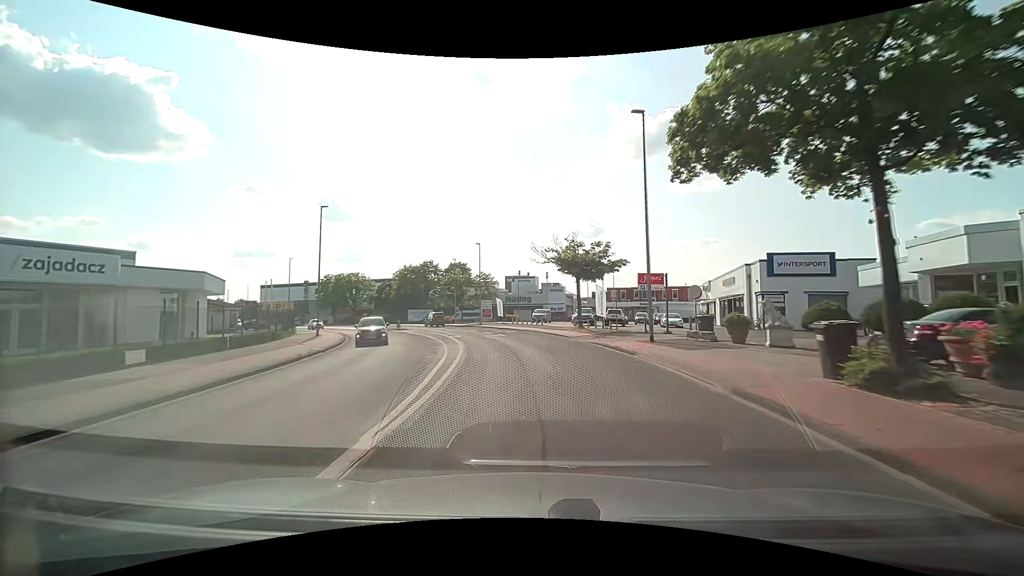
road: tertiary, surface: asphalt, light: Day
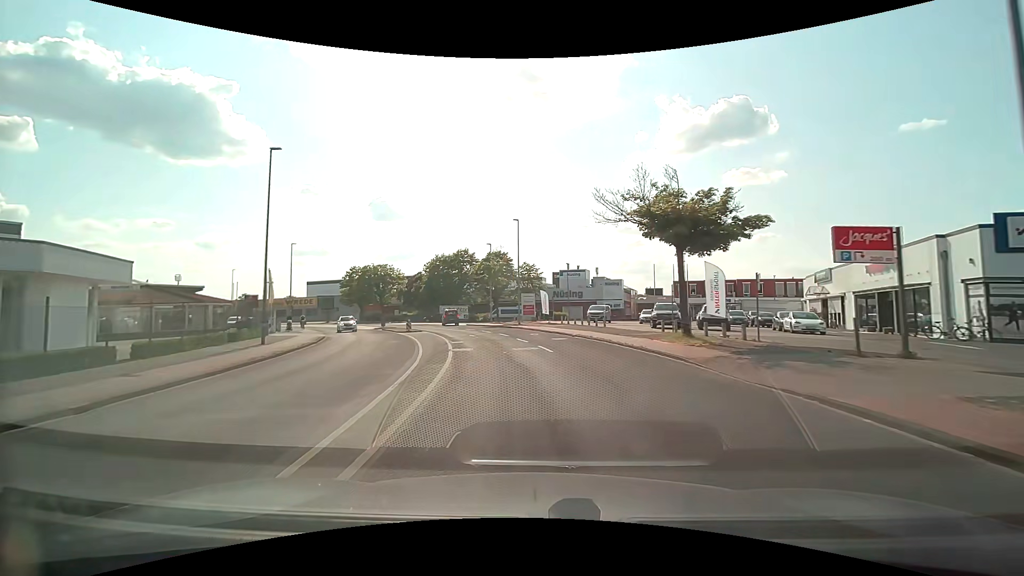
(-0.7, +14.8) m; -6°
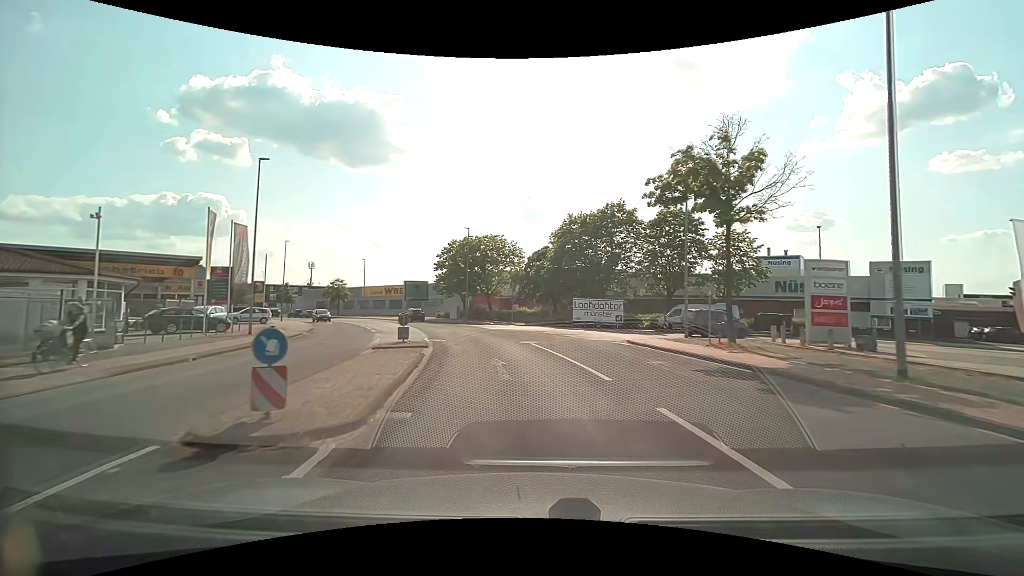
(-4.8, +36.1) m; -16°
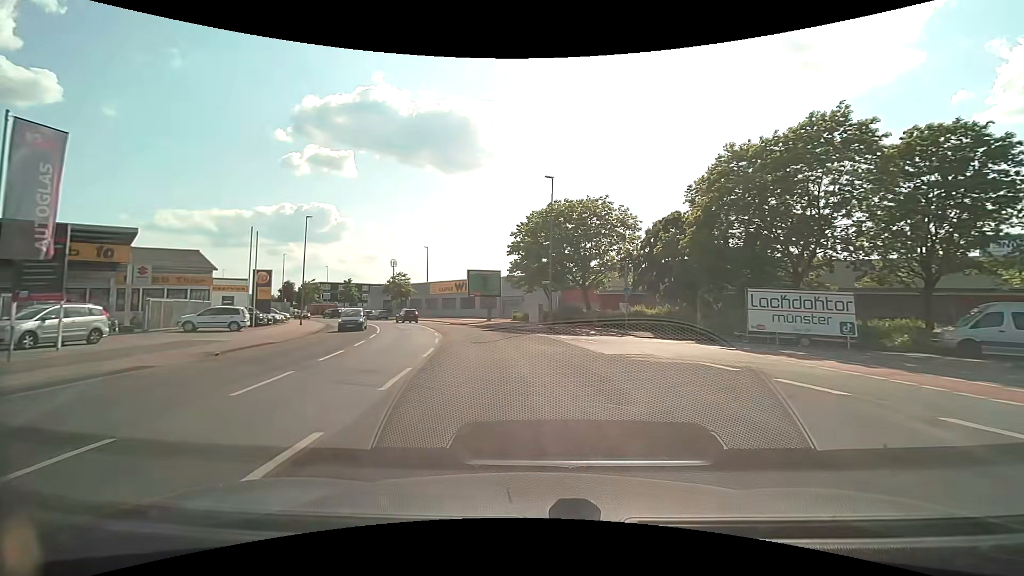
(-1.9, +21.0) m; -11°
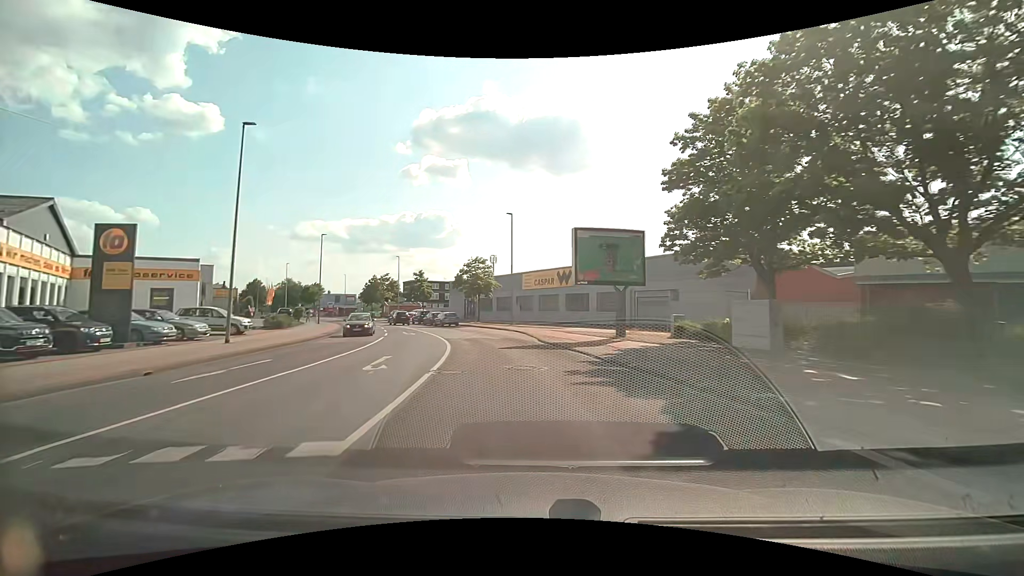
(-3.1, +27.4) m; -13°
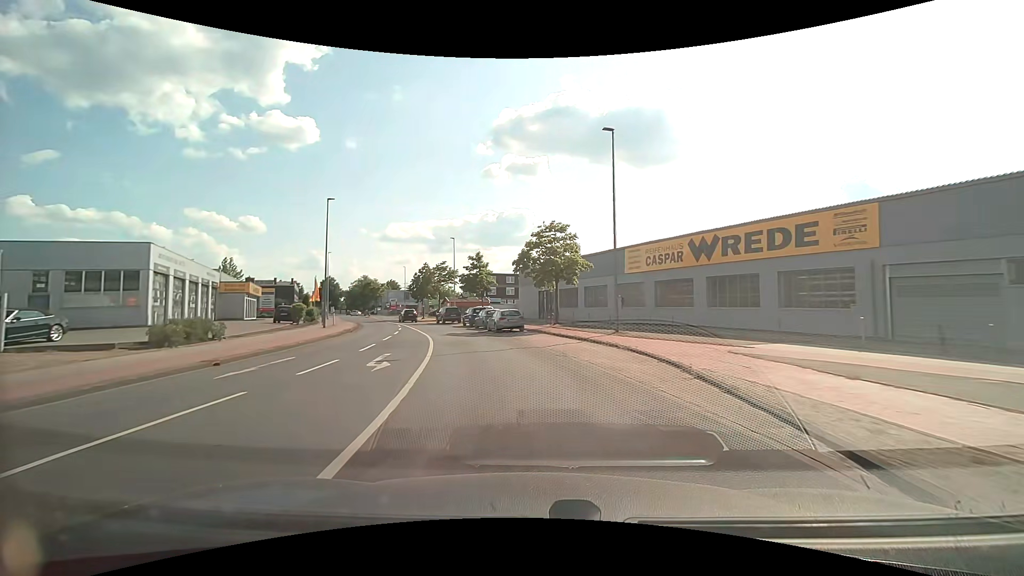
(-1.6, +20.4) m; -9°
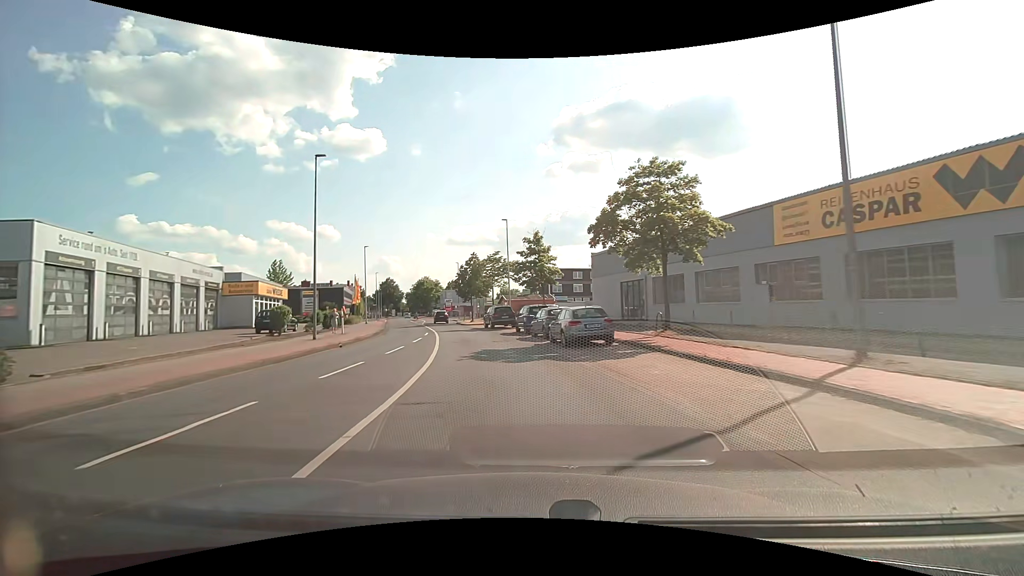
(-0.9, +13.6) m; -8°
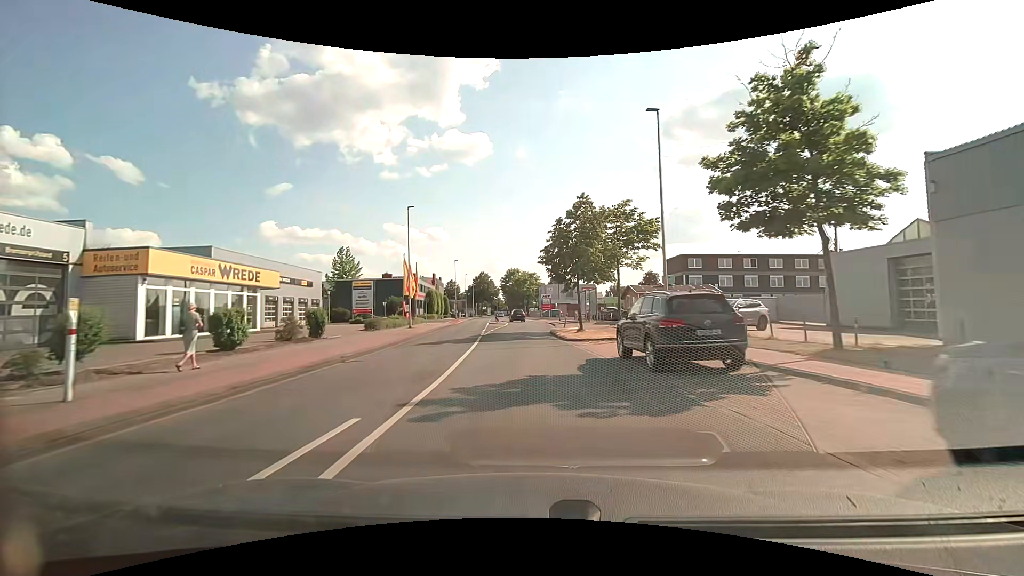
(-3.1, +26.9) m; -12°
(0, +10) (-1, +20) (-1, +30) (-1, +40) (-1, +50) (-2, +60) (-3, +70) (-5, +80) (-6, +90) (-7, +100) m
